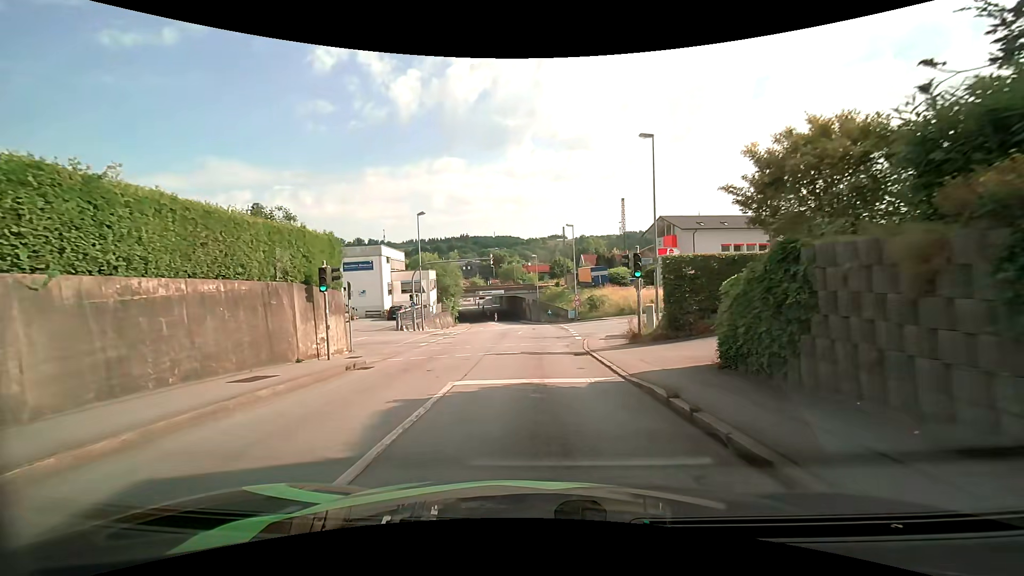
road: tertiary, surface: asphalt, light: Day
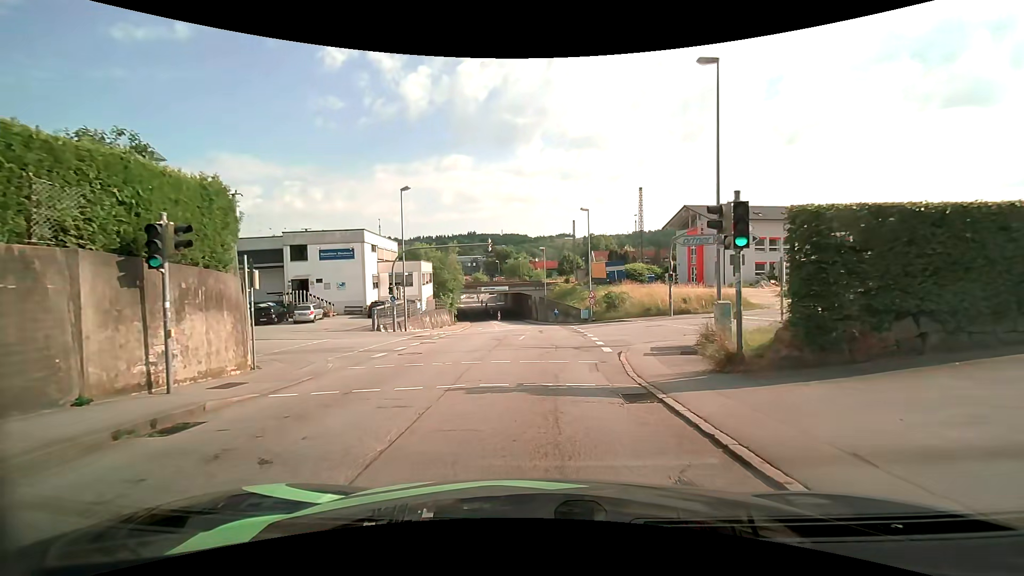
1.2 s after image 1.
(0.0, +7.8) m; 0°
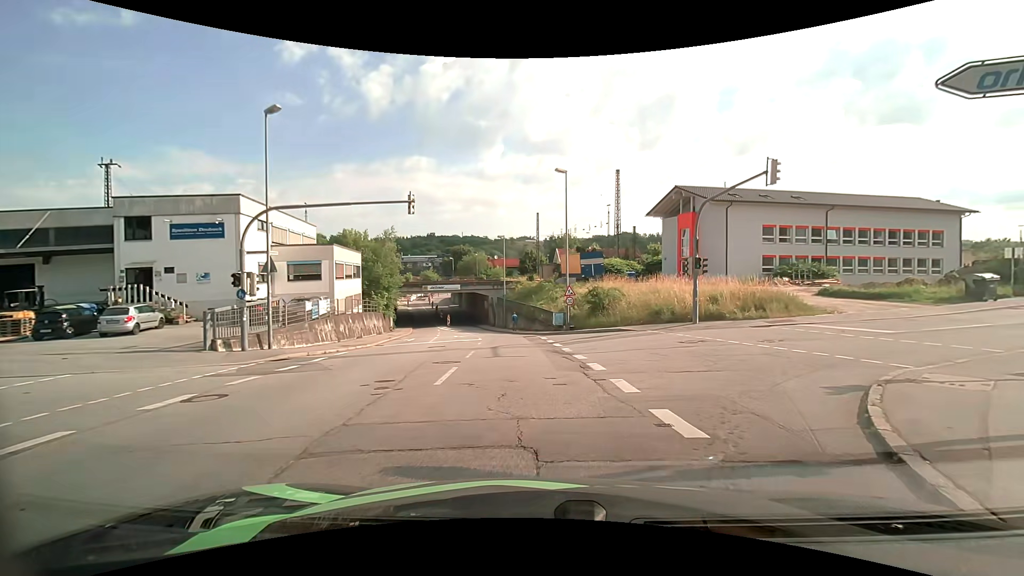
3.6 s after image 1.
(+0.1, +13.7) m; +4°
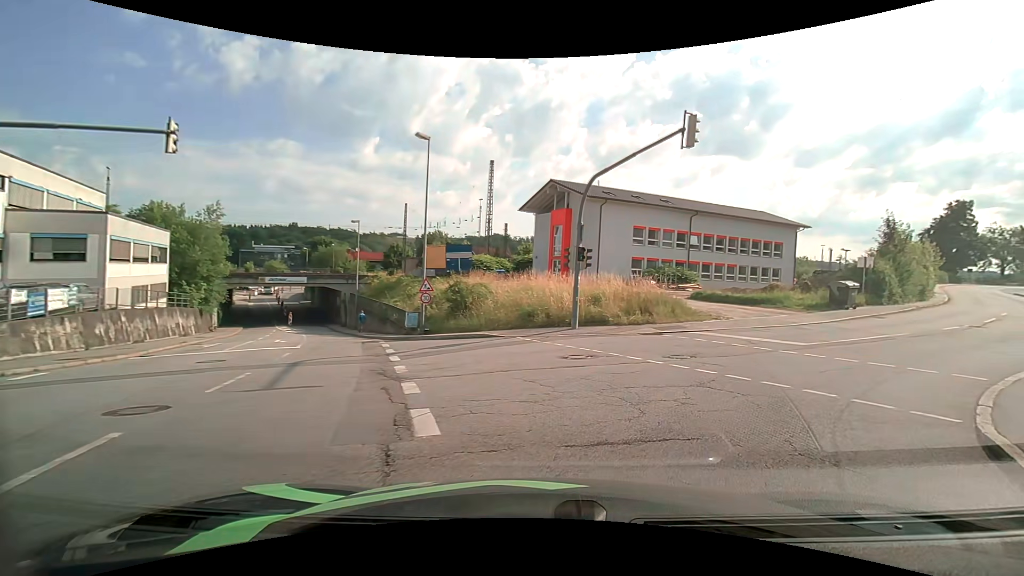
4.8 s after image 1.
(+0.6, +5.9) m; +13°
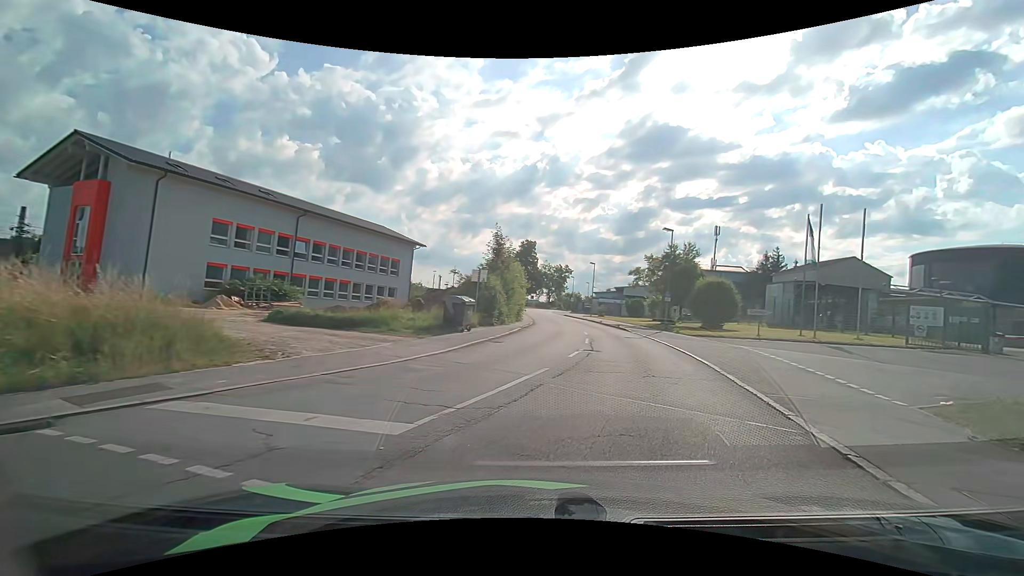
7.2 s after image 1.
(+4.2, +10.1) m; +41°
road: residential
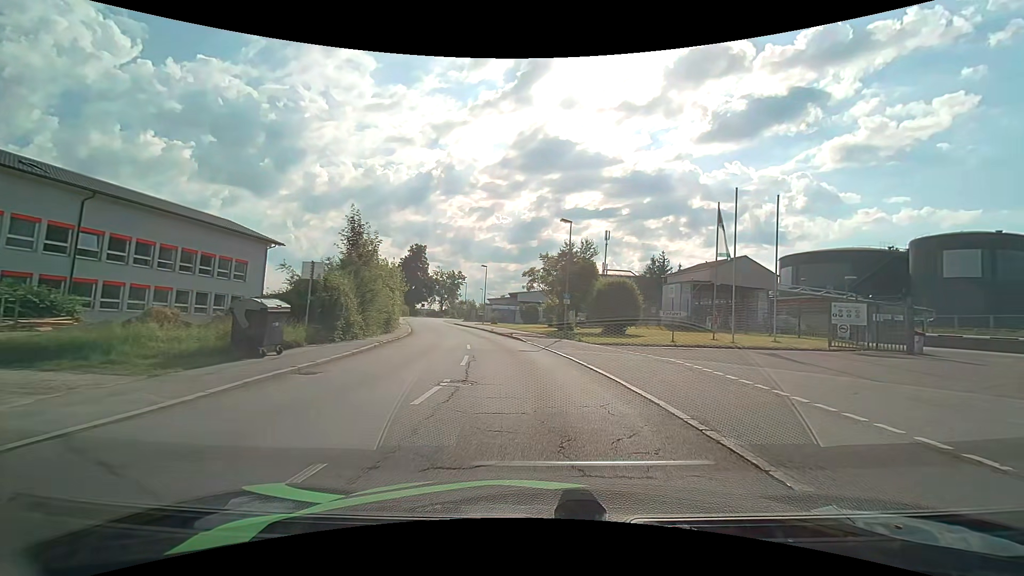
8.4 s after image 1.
(+1.0, +7.1) m; +13°
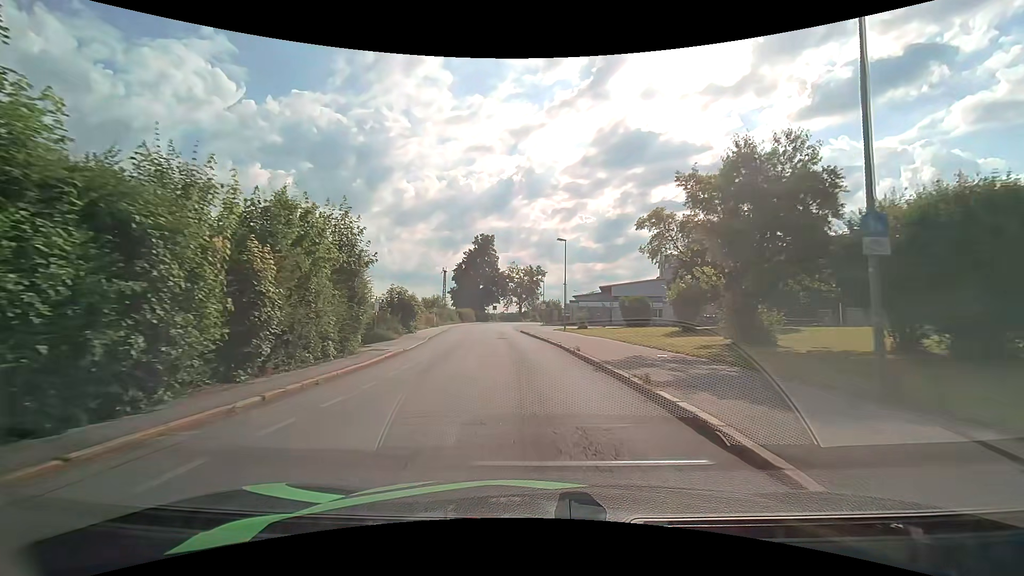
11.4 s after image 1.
(-1.5, +24.5) m; -10°
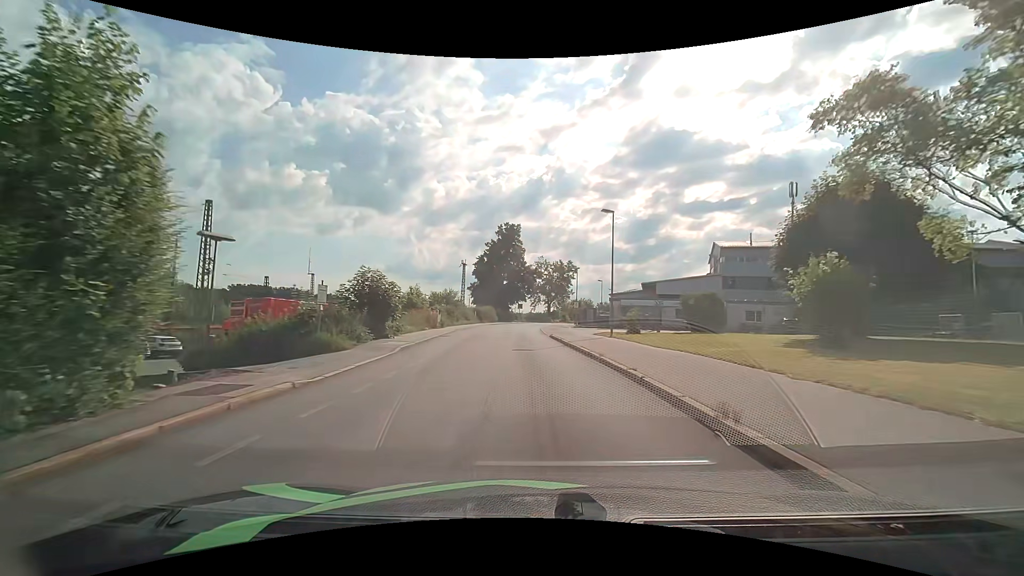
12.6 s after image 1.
(-0.4, +11.8) m; -3°
(0, +10) (-1, +20) (-1, +30) (-1, +40) (-2, +50) (-2, +60) (-1, +70) (0, +80) (+2, +90) (+4, +99) m
